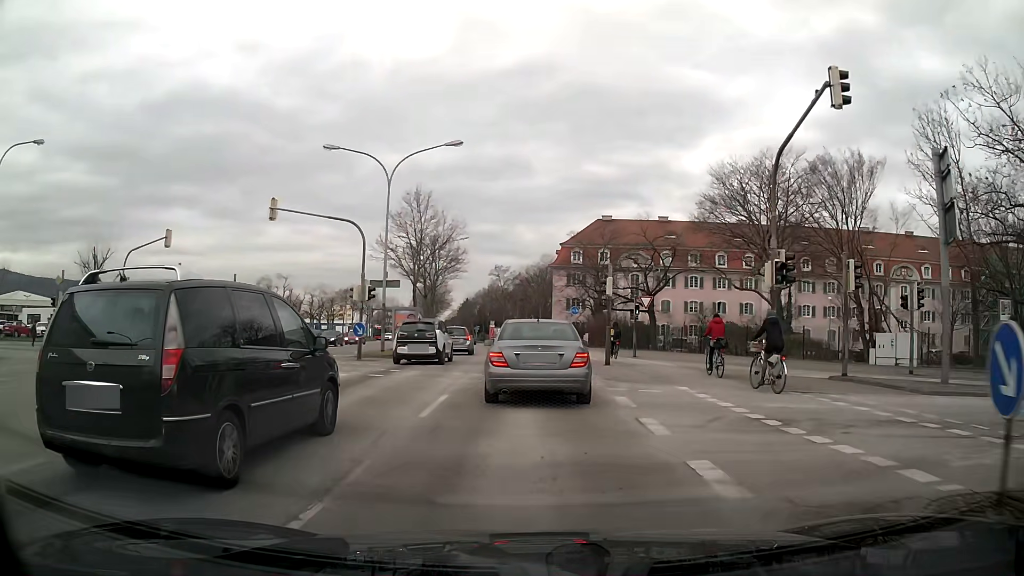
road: primary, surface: asphalt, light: Day
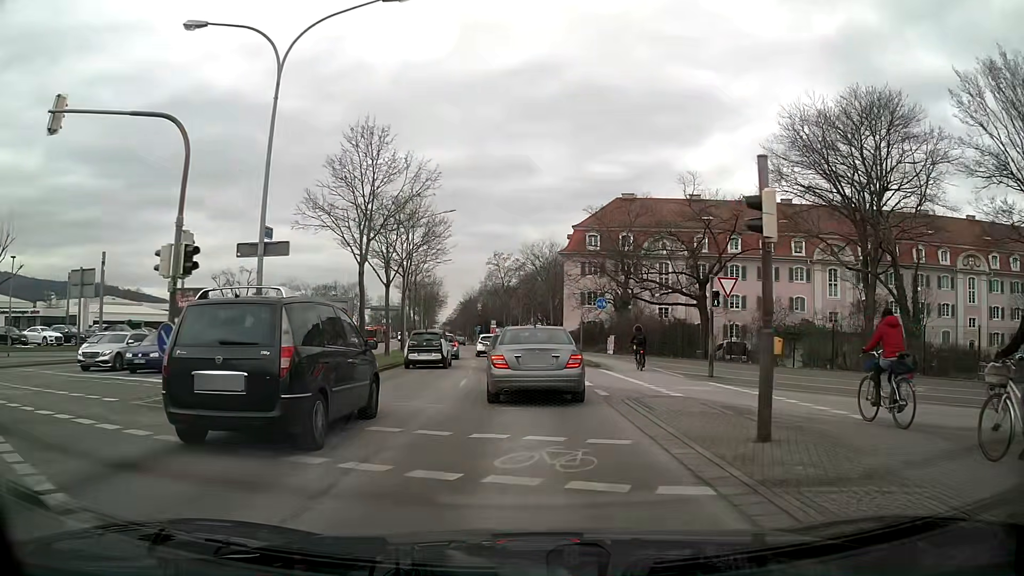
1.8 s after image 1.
(0.0, +15.1) m; 0°
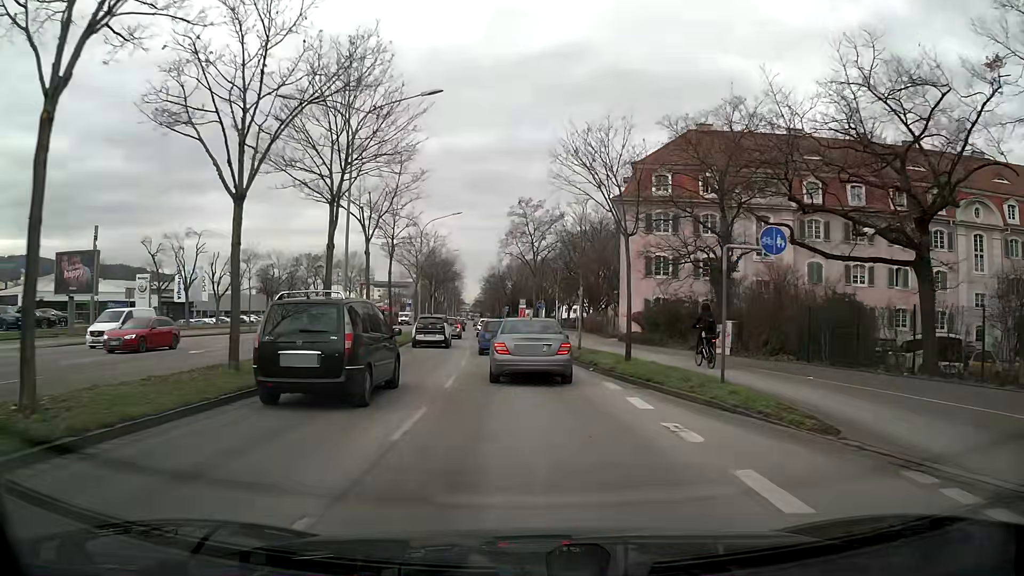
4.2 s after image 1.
(-0.4, +21.6) m; -3°
(0, +10) (-1, +20) (-1, +30) (-2, +40) (-3, +50) (-4, +60) (-5, +70) (-5, +80) (-6, +90) (-7, +100) m
